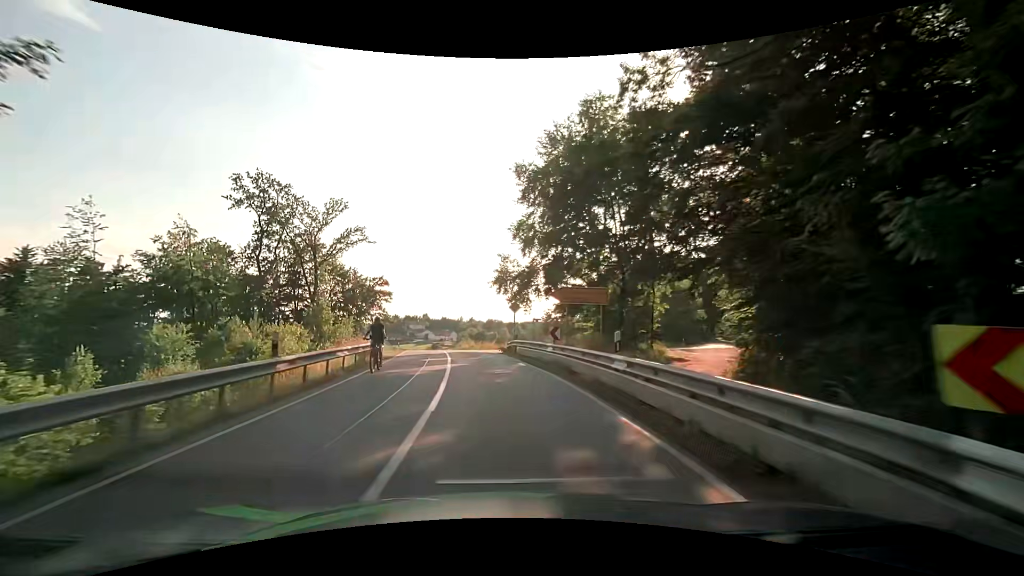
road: secondary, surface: asphalt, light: Day
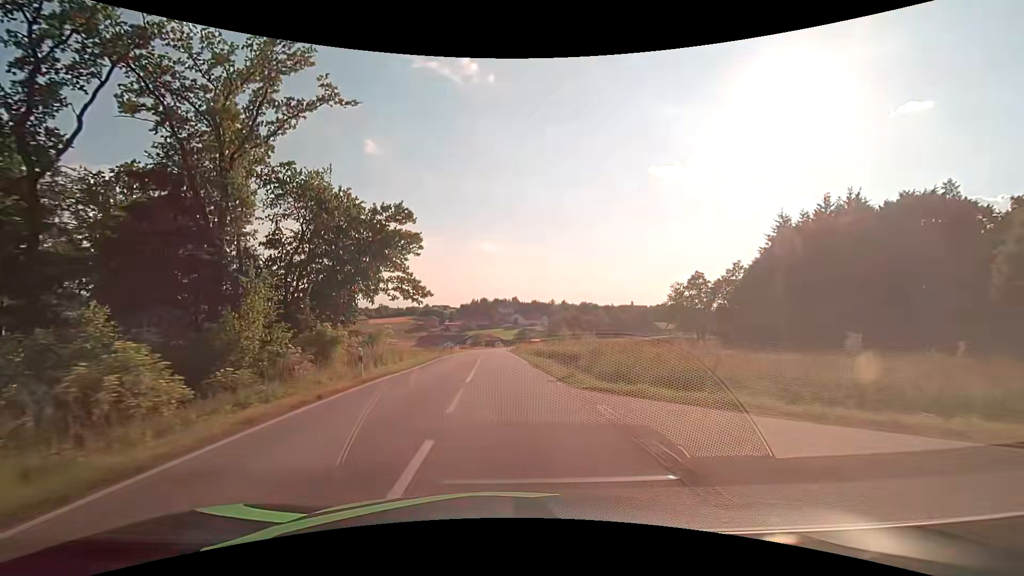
(-4.4, +41.9) m; -10°
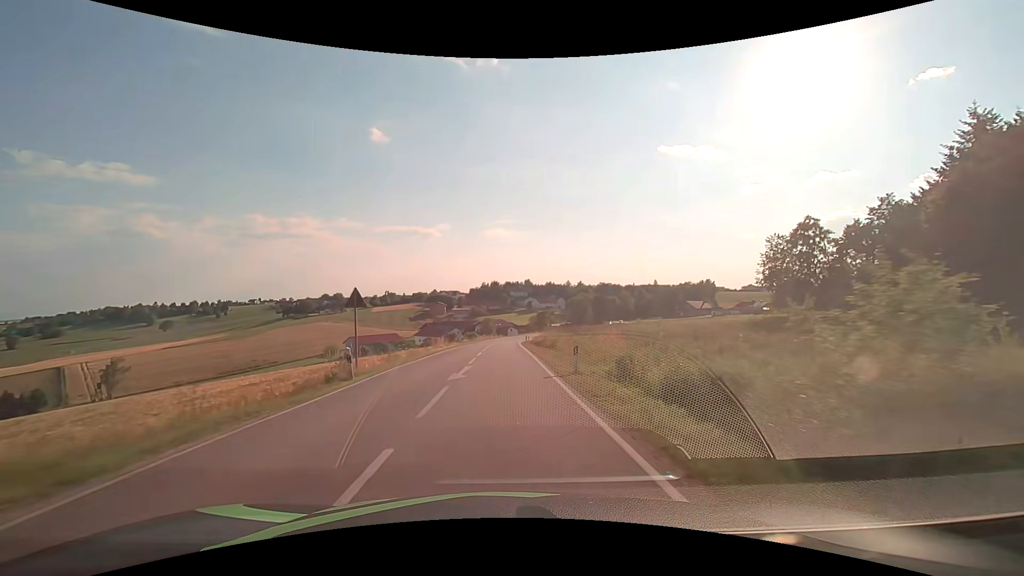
(-0.4, +36.4) m; -1°
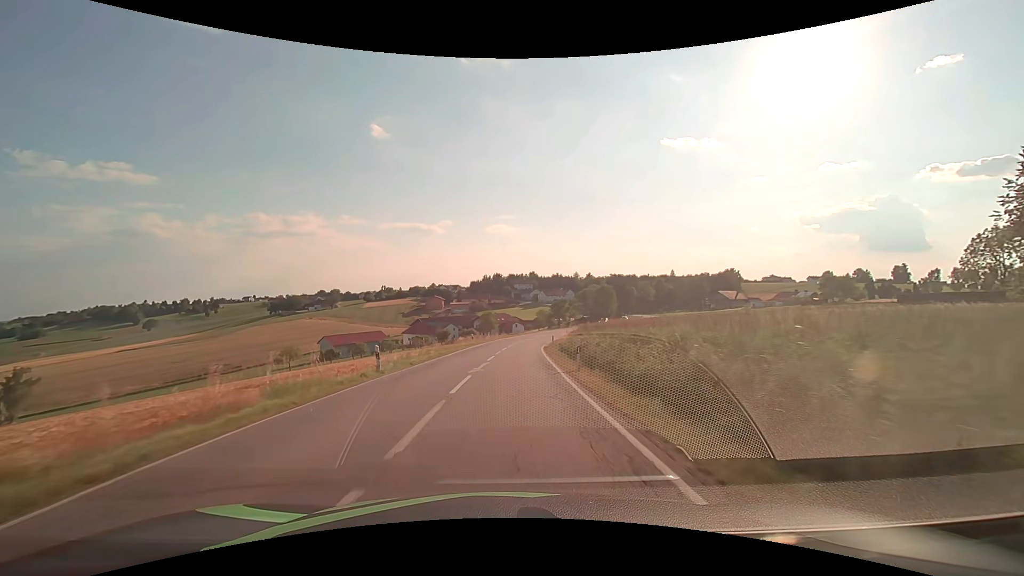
(-0.4, +36.8) m; -1°
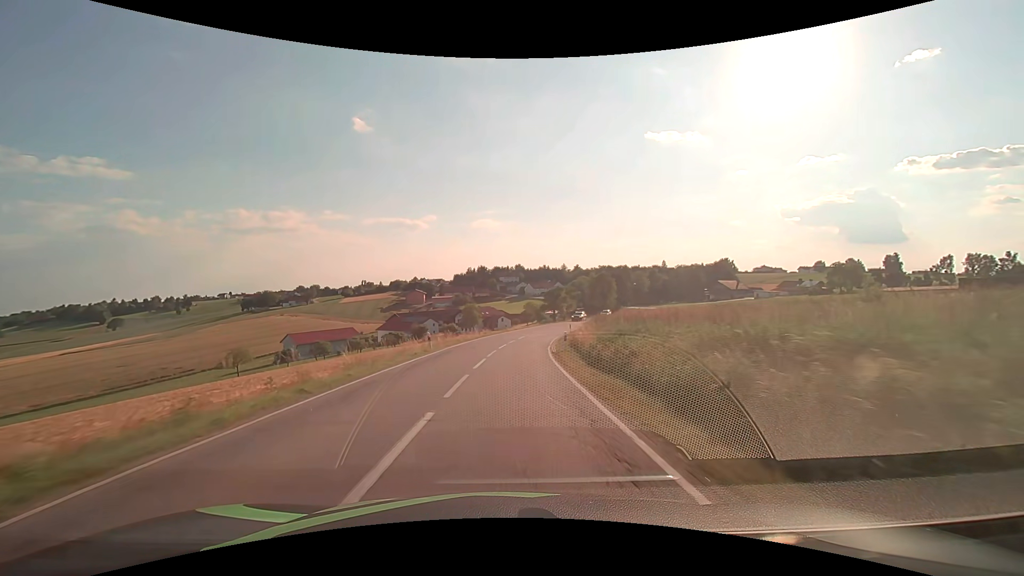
(+0.2, +18.3) m; +2°
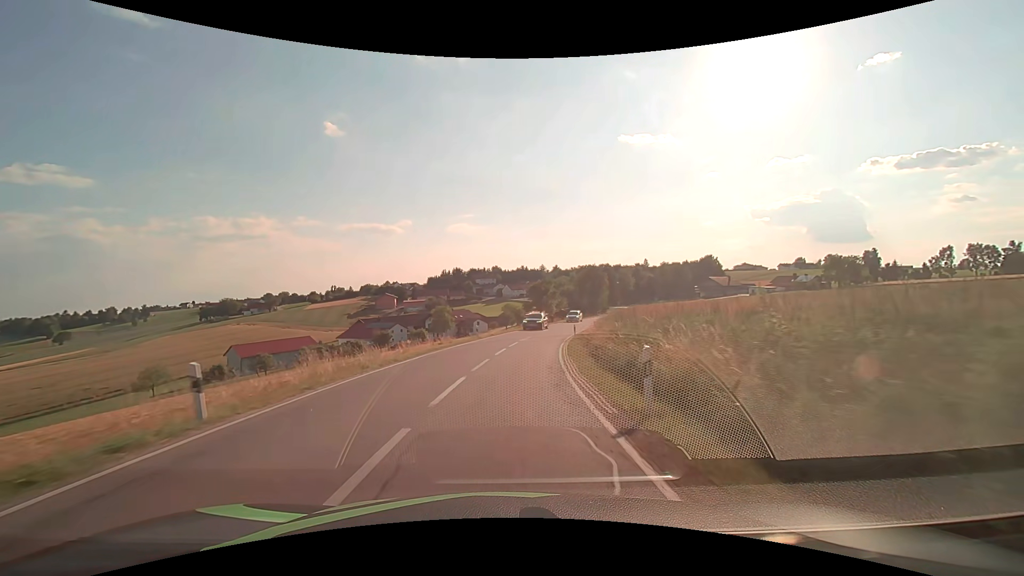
(+0.3, +18.3) m; +3°
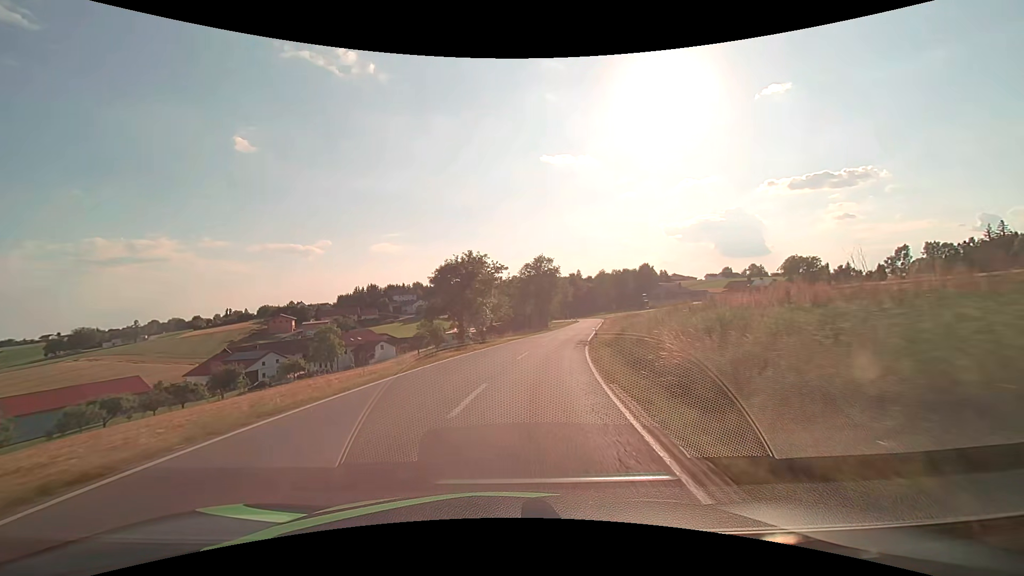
(+2.6, +36.3) m; +8°
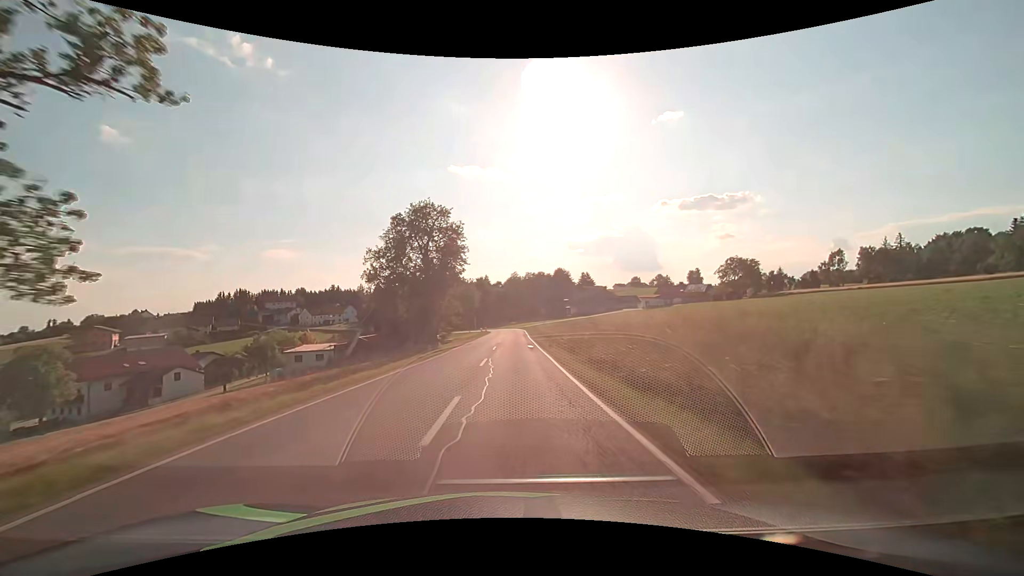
(+4.0, +36.7) m; +11°
